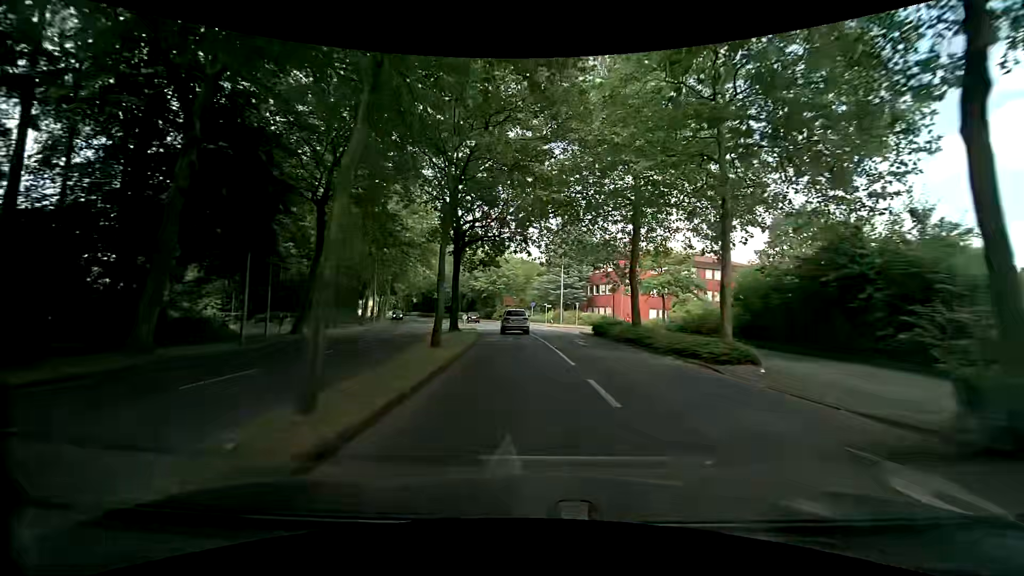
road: secondary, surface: asphalt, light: Day
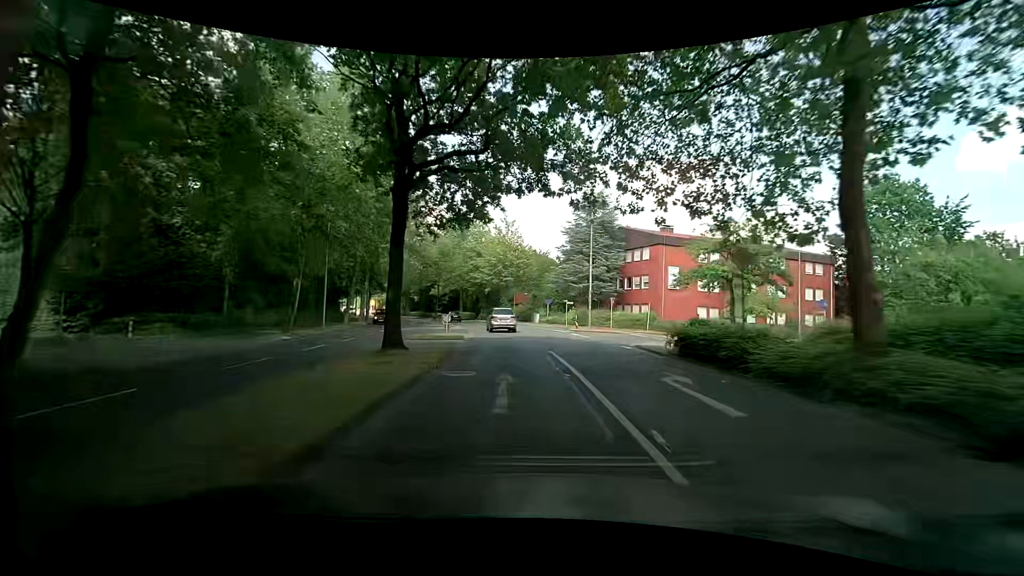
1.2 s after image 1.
(-0.3, +15.3) m; -1°
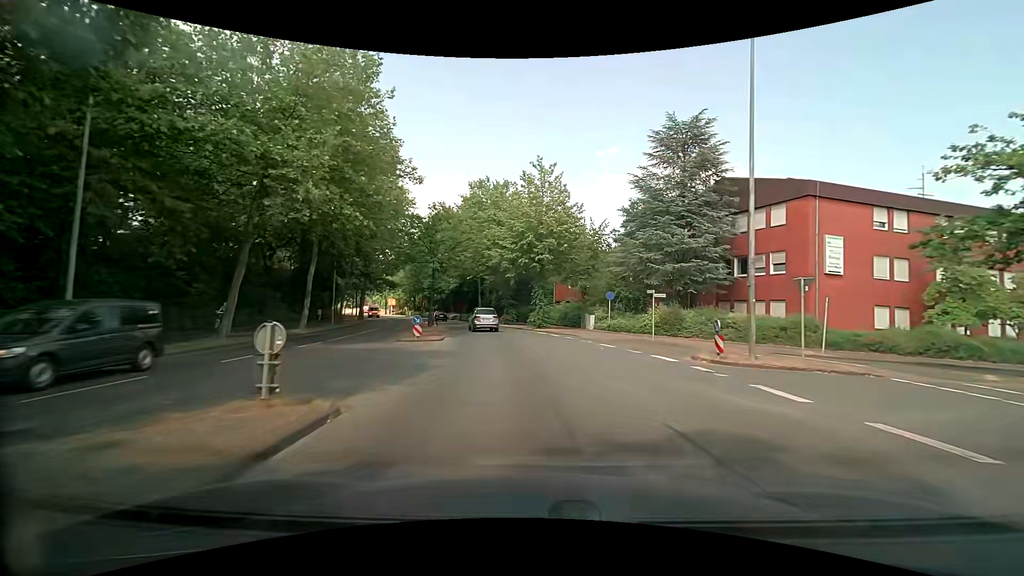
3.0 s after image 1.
(-1.0, +22.8) m; -5°
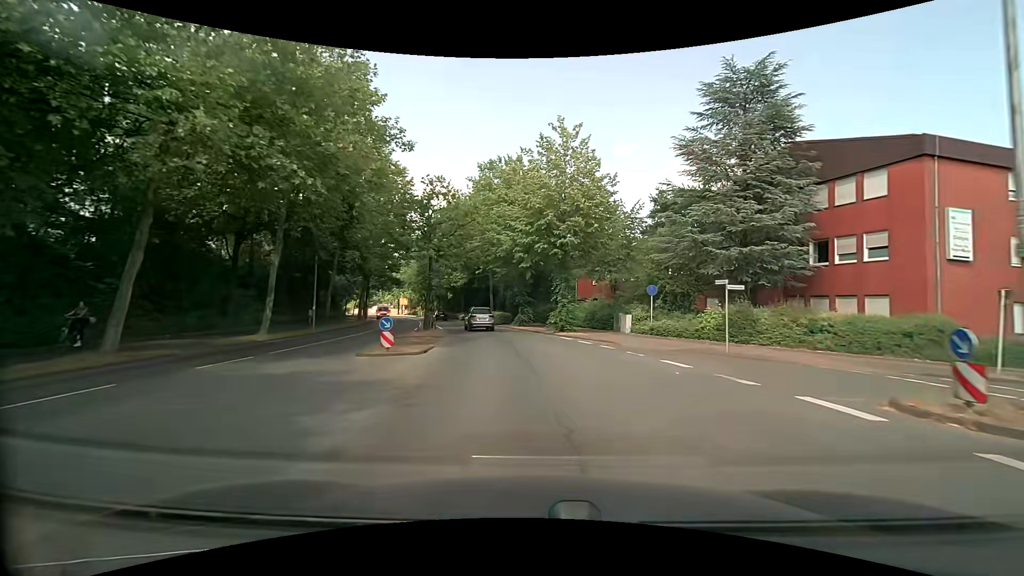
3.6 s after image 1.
(-0.1, +7.5) m; -2°
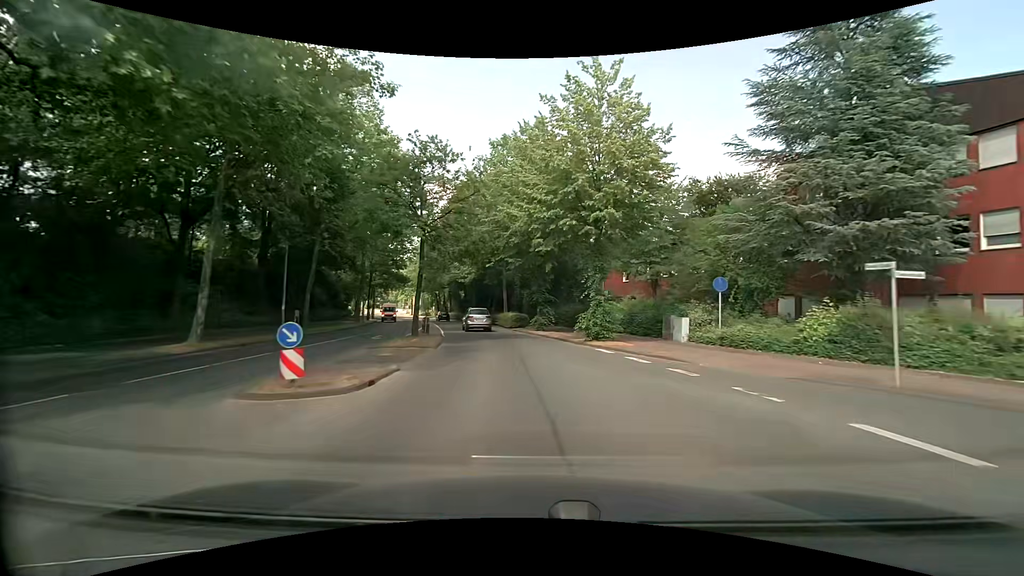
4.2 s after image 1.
(-0.1, +7.5) m; -2°
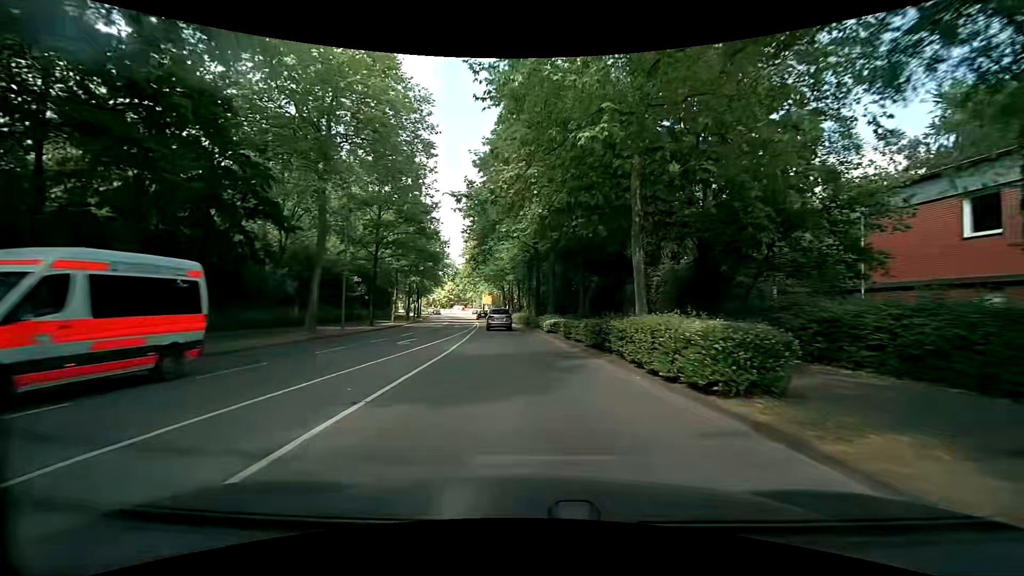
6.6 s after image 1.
(-2.6, +29.3) m; -10°
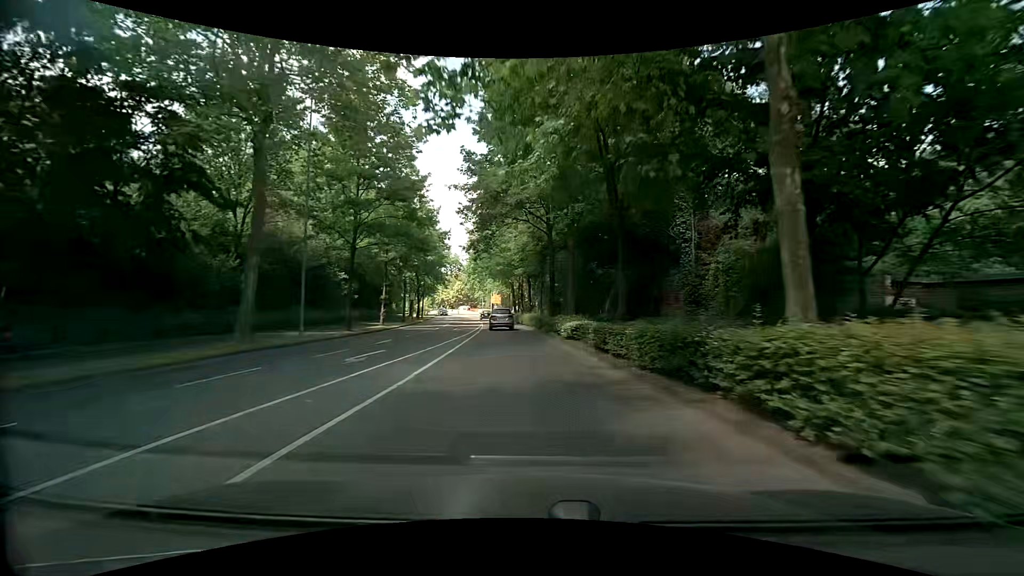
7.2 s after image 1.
(-0.1, +7.3) m; -1°
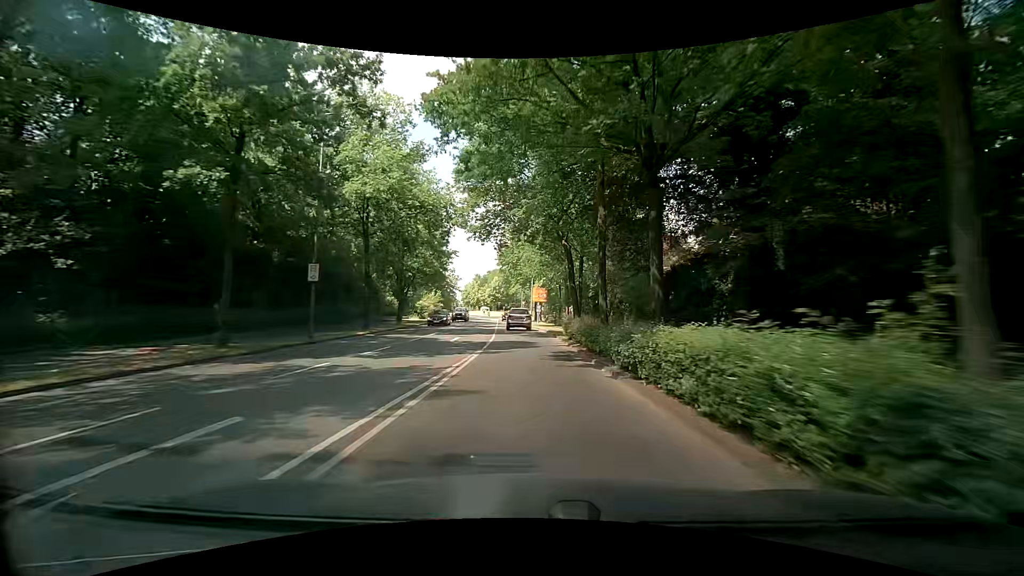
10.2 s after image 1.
(-1.7, +36.0) m; -4°
(0, +10) (-1, +20) (-1, +30) (-2, +40) (-2, +50) (-3, +60) (-4, +70) (-5, +80) (-6, +90) (-7, +100) m
